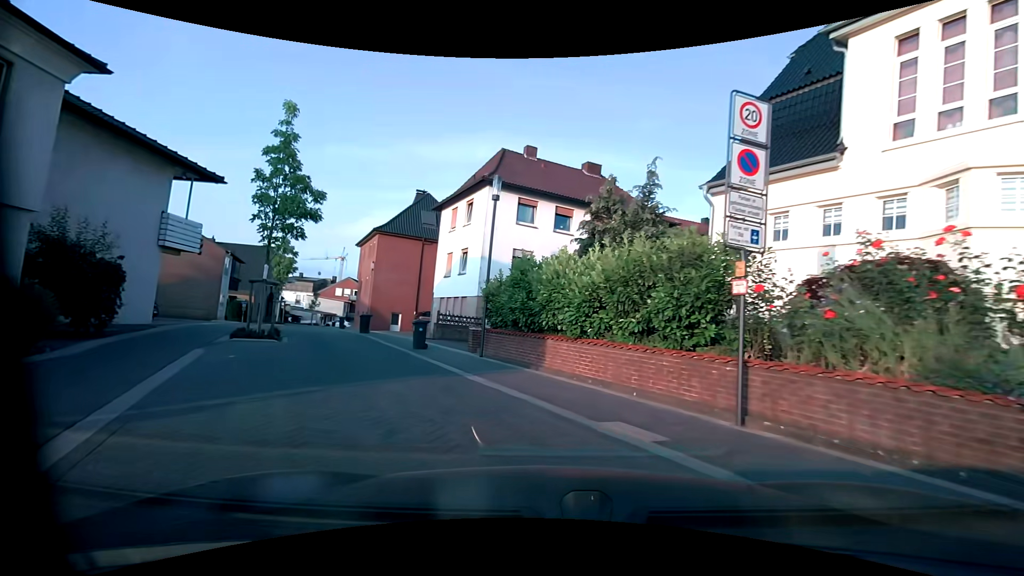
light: Day
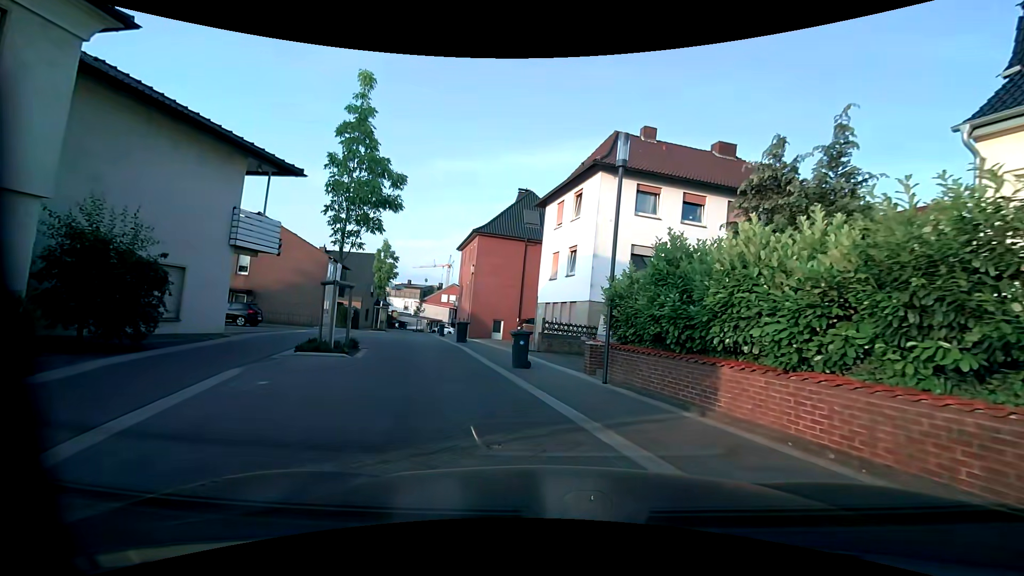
(-0.5, +3.8) m; -11°
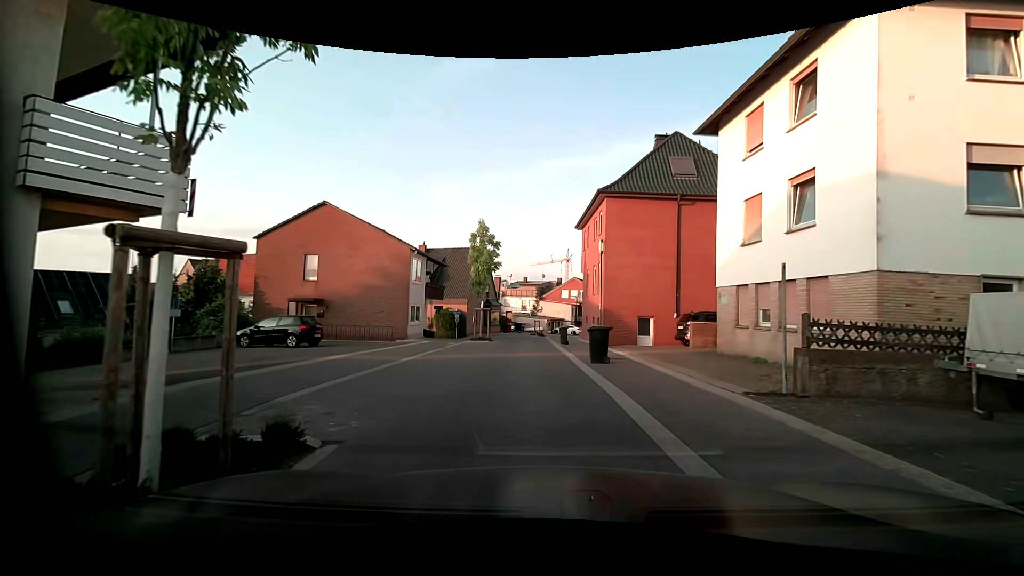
(-1.9, +10.9) m; -14°
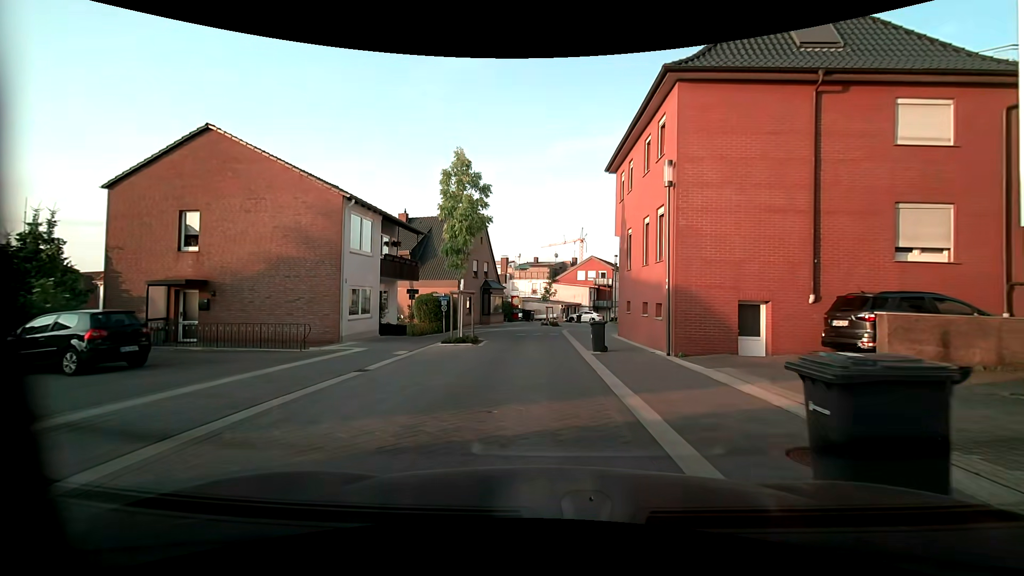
(-0.4, +11.6) m; -2°
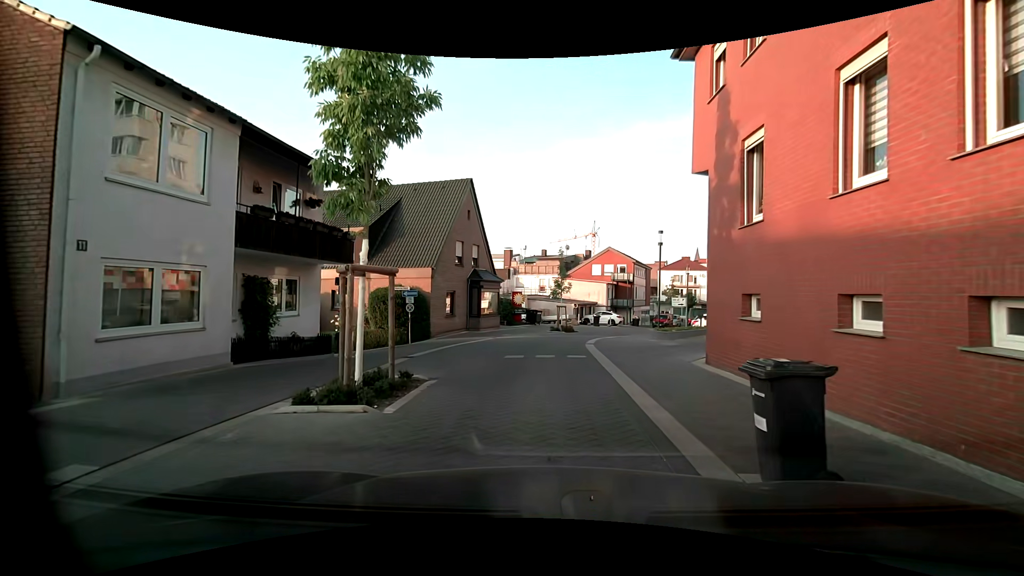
(-0.2, +11.1) m; -1°
